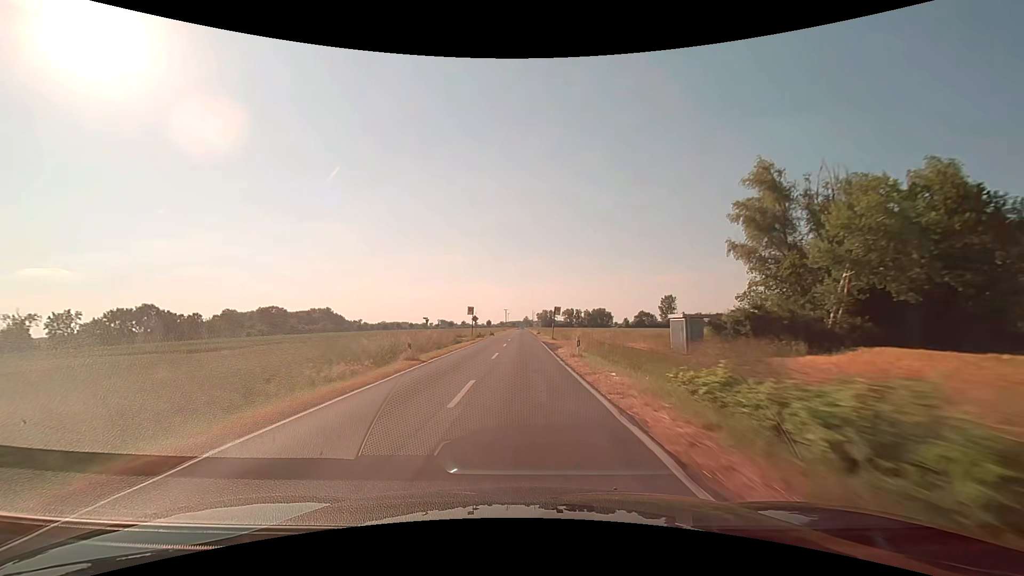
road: secondary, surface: asphalt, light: Day
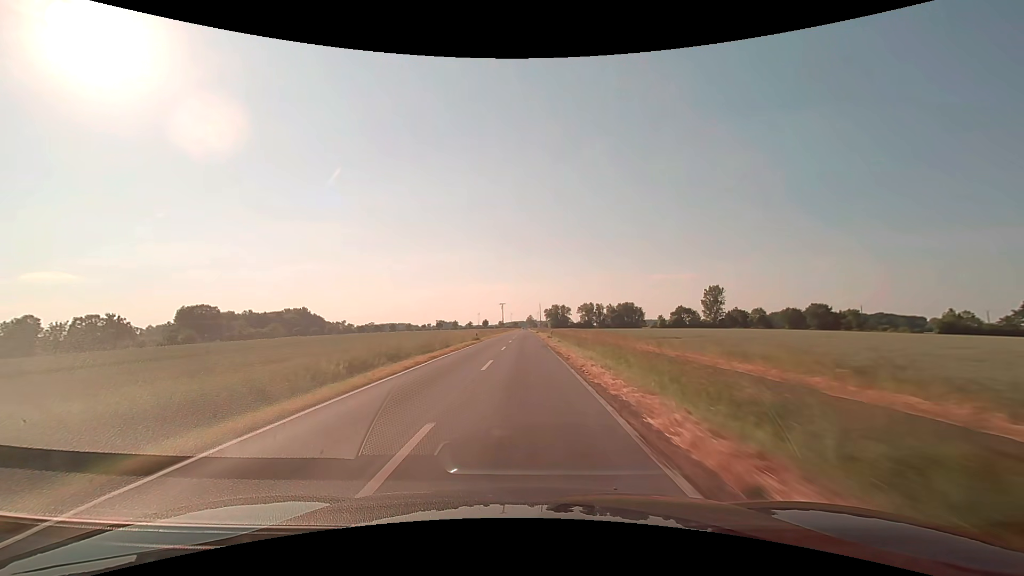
(-0.1, +78.1) m; 0°
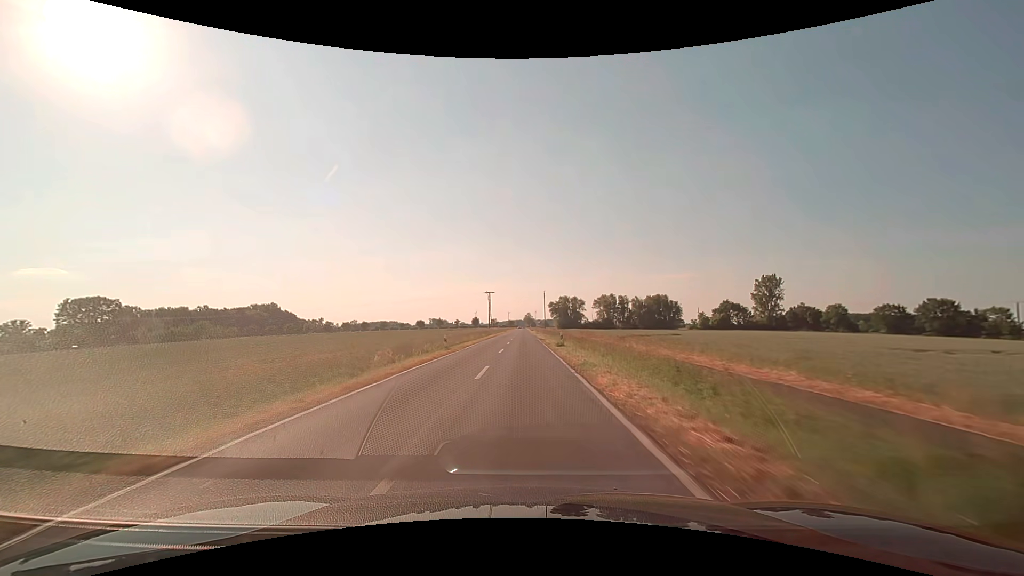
(+0.1, +63.0) m; 0°
